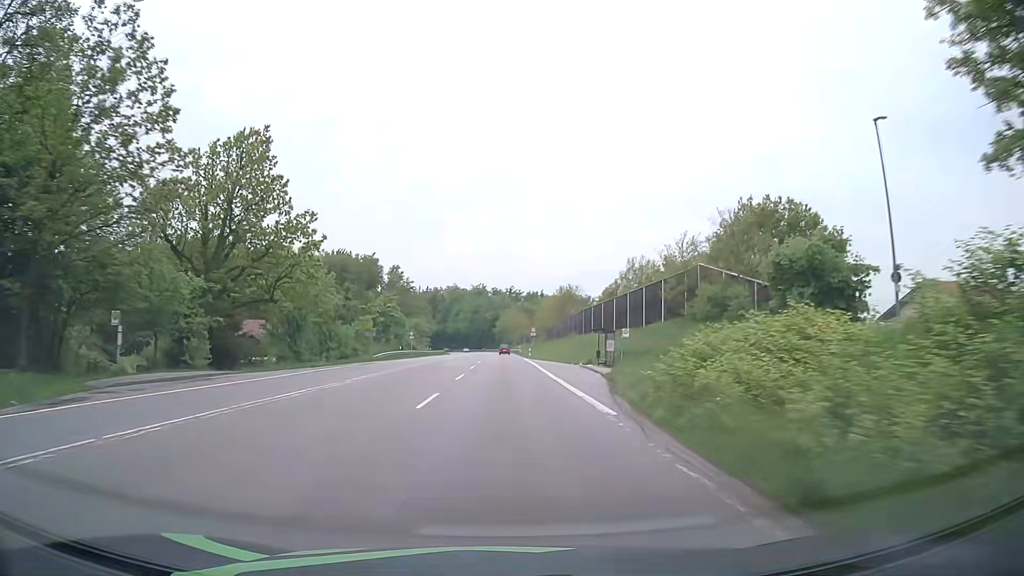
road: secondary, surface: asphalt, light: Day
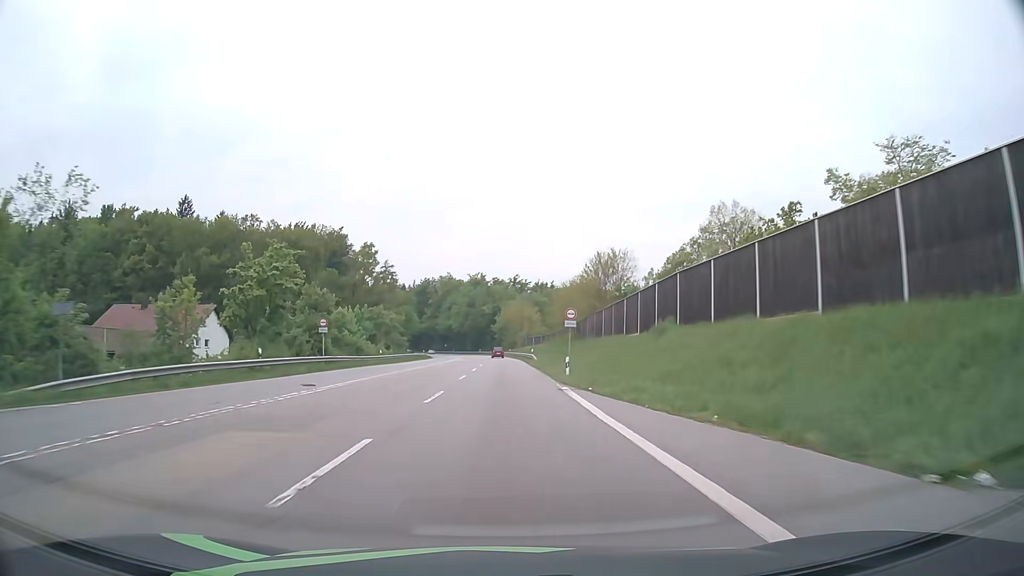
(0.0, +44.3) m; 0°
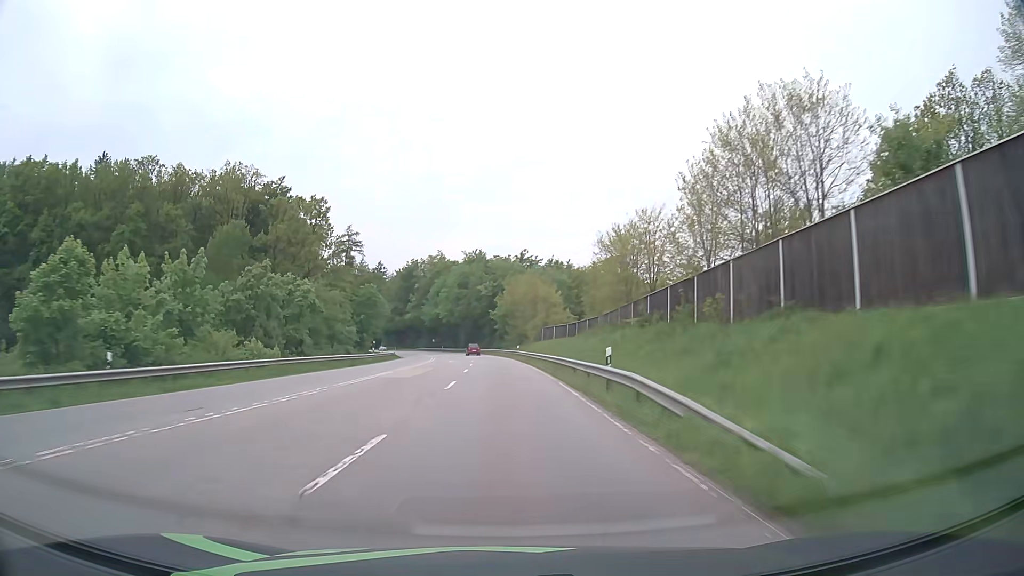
(-0.1, +45.7) m; 0°
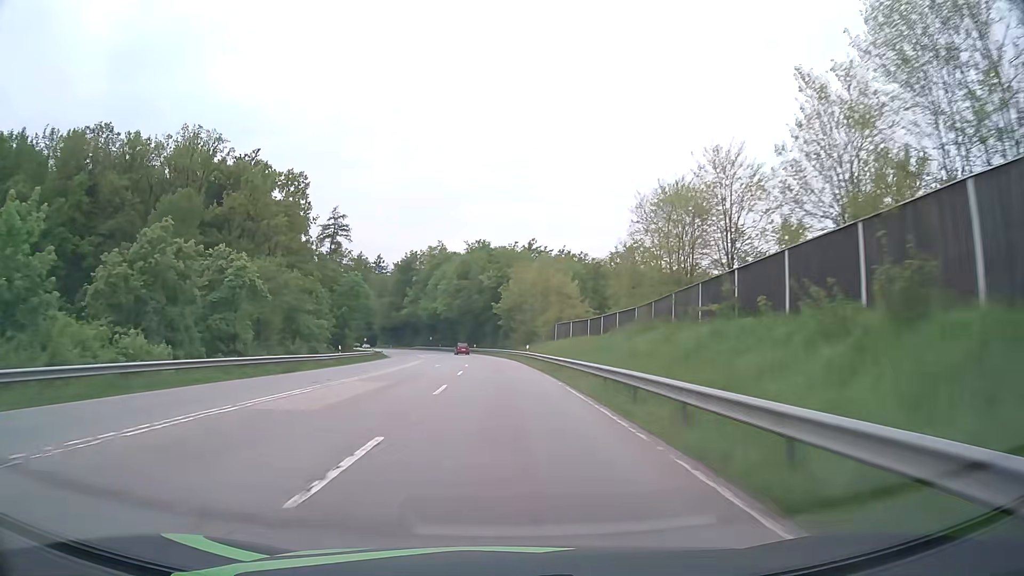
(-0.1, +15.4) m; 0°
